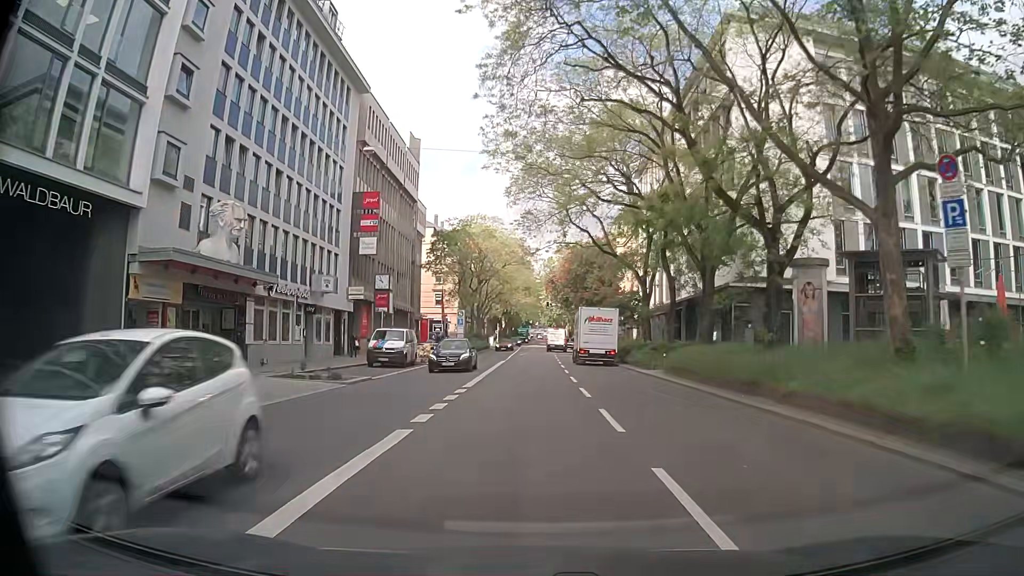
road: secondary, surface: asphalt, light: Day
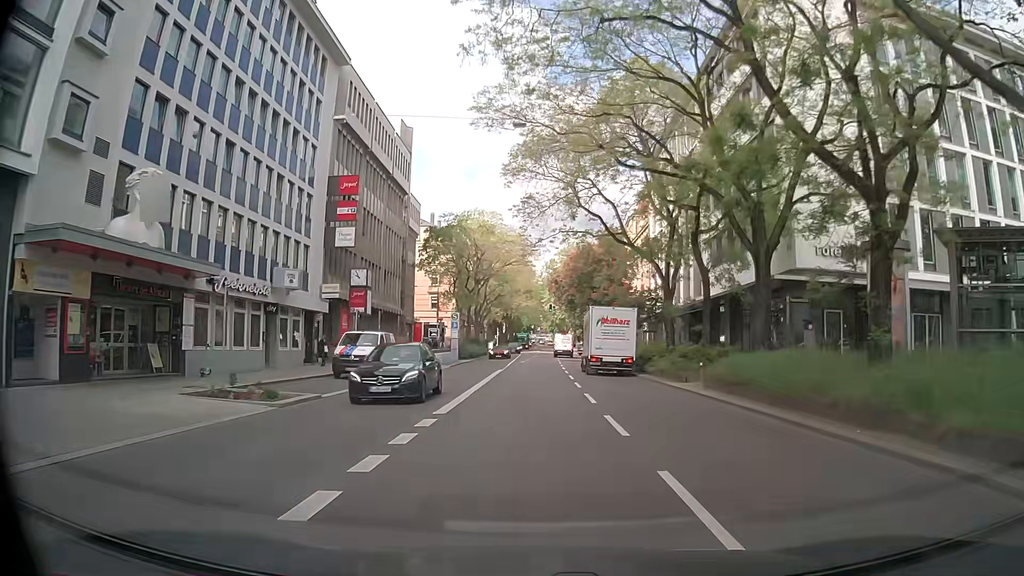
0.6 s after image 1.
(+0.1, +6.1) m; +1°
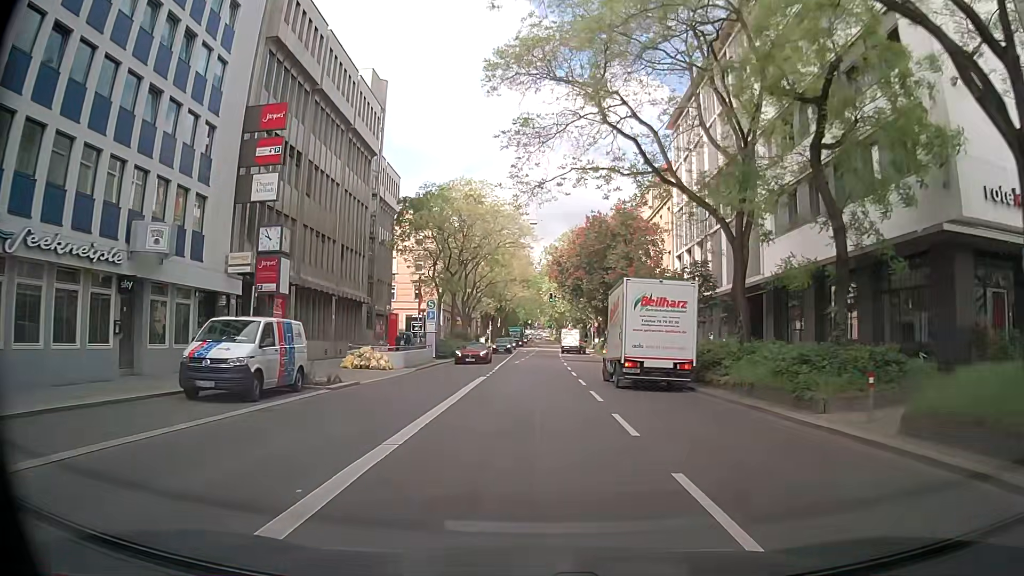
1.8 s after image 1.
(-0.1, +12.2) m; 0°
